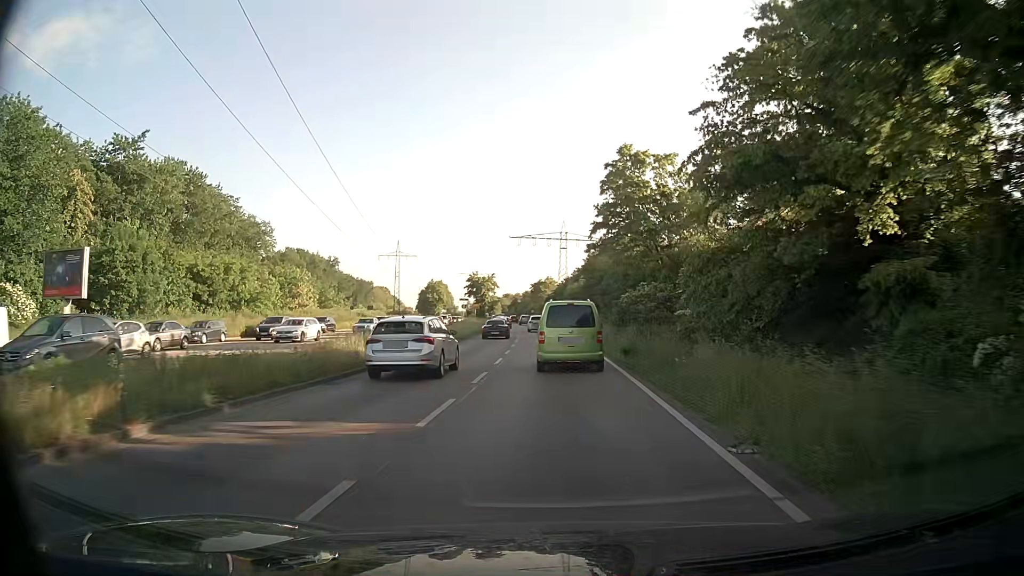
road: primary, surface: asphalt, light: Day
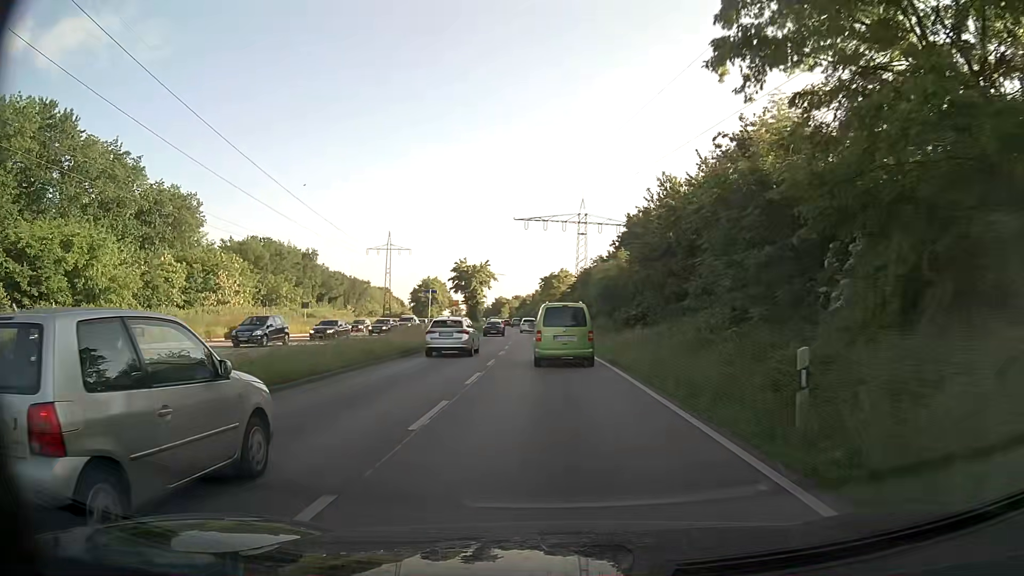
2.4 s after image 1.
(-0.2, +30.8) m; -1°
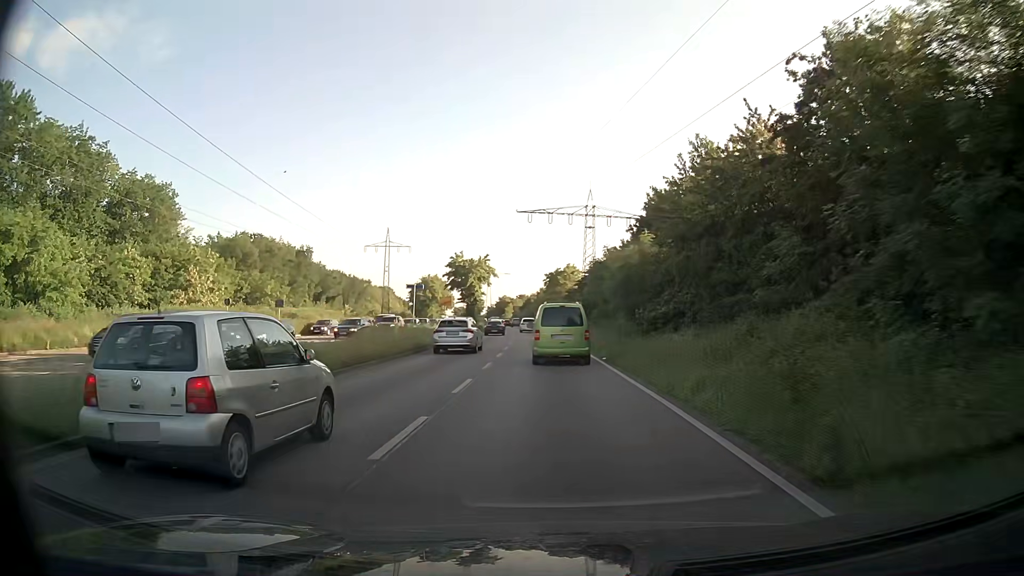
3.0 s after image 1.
(-0.1, +8.0) m; -1°
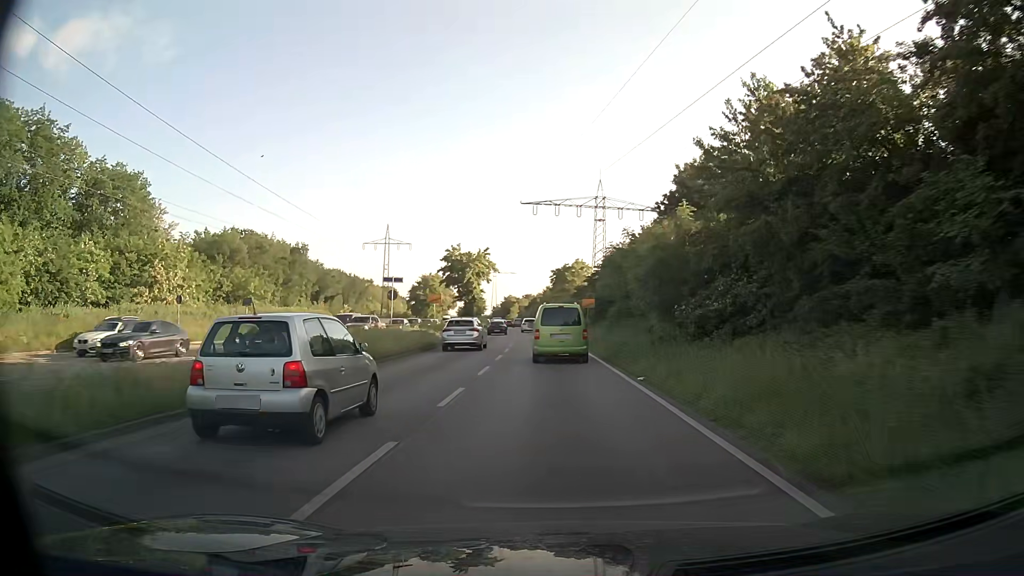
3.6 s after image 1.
(0.0, +8.1) m; 0°
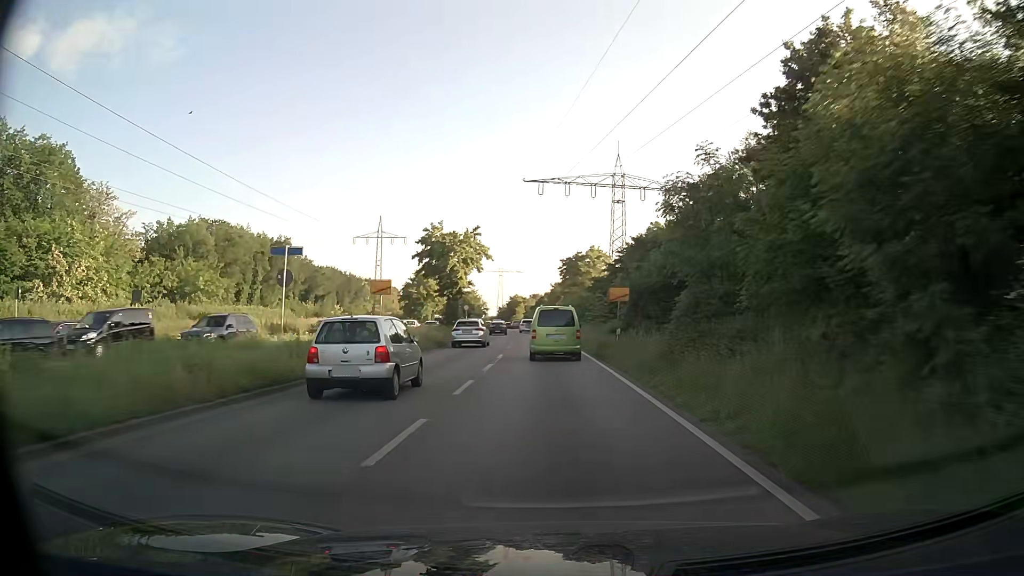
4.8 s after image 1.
(-0.2, +16.6) m; -1°
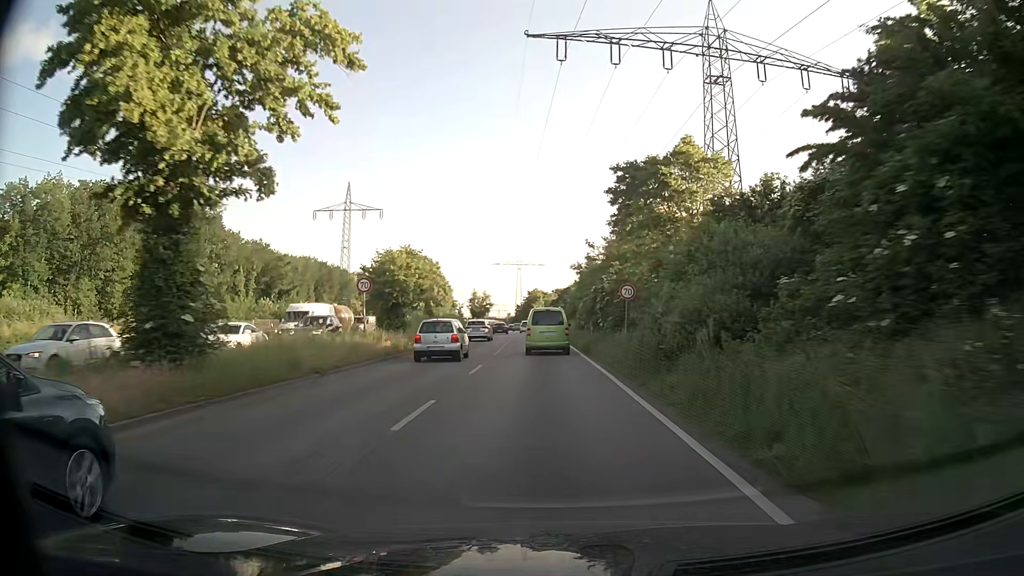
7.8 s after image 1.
(-0.7, +43.5) m; -2°
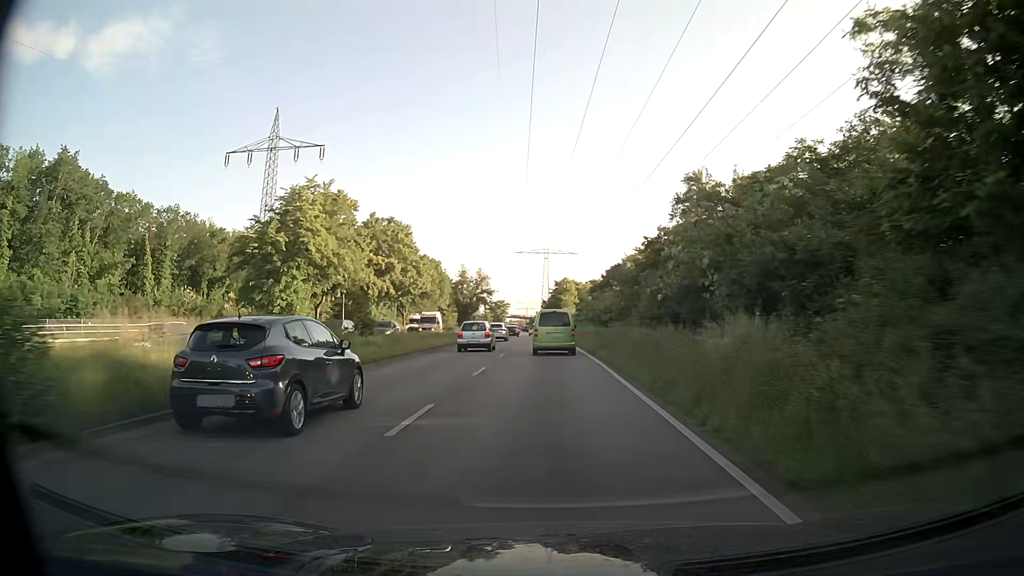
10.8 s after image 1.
(-1.0, +46.2) m; -2°
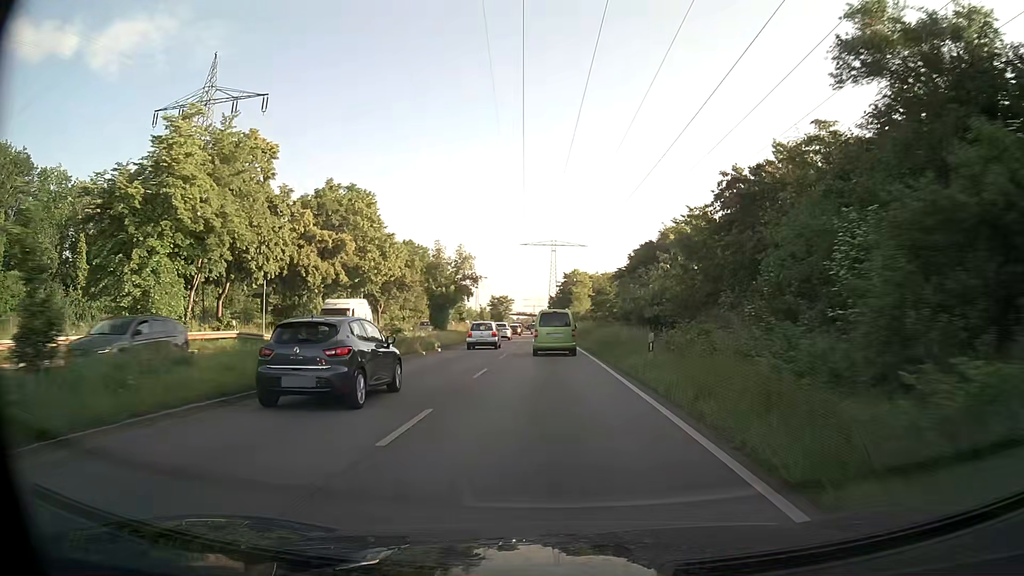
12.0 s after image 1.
(-0.1, +18.8) m; -1°
(0, +10) (0, +20) (0, +30) (0, +40) (0, +50) (0, +60) (-1, +70) (-1, +80) (-1, +90) (-2, +100) m
